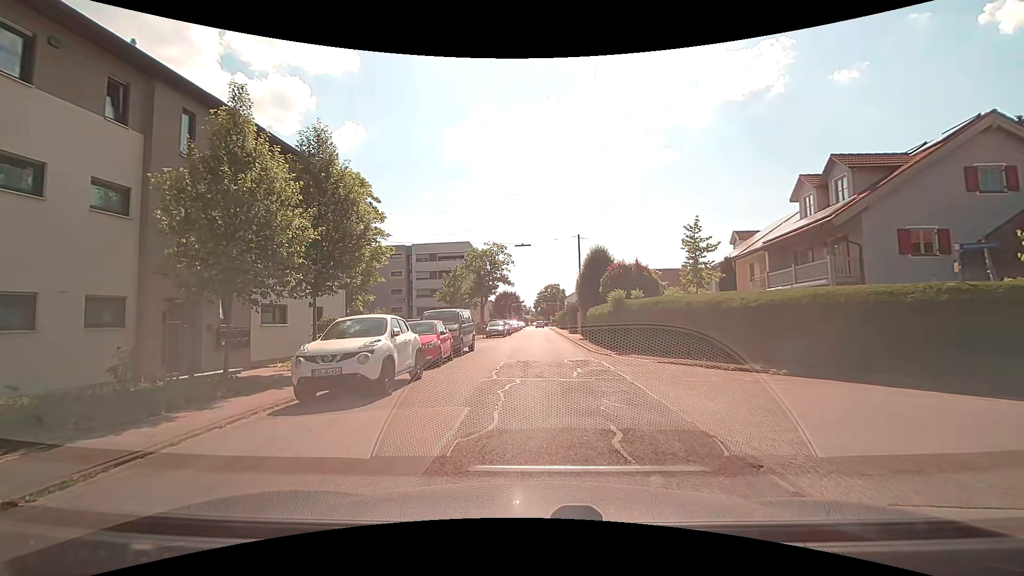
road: unclassified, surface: asphalt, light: Day
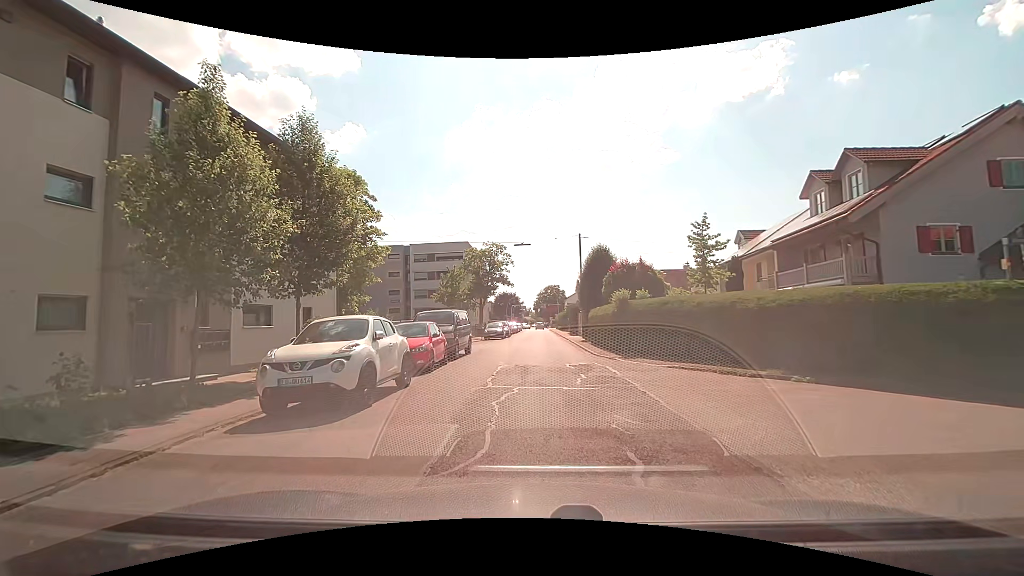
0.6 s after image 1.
(0.0, +1.2) m; -1°
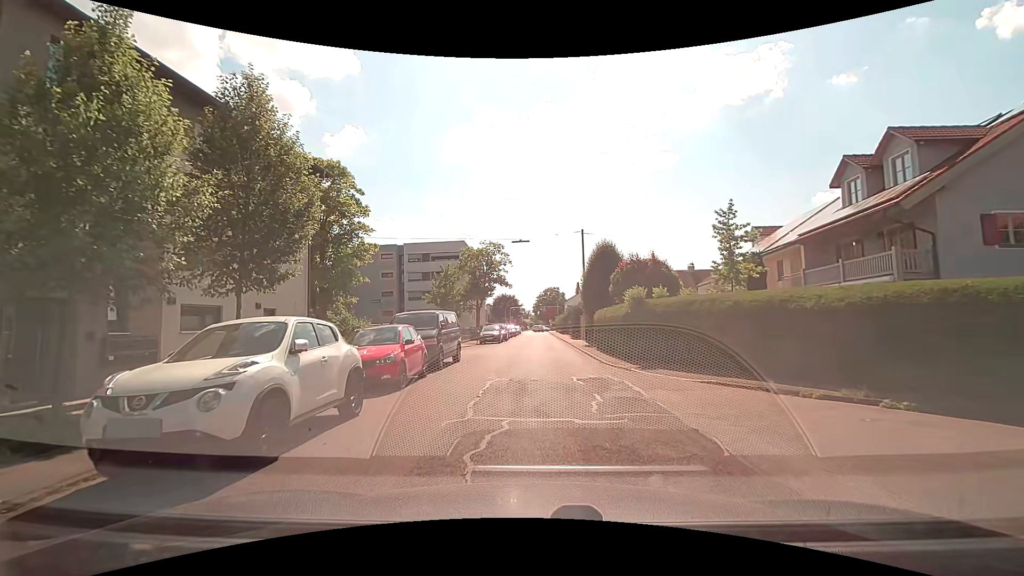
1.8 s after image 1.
(0.0, +3.2) m; 0°
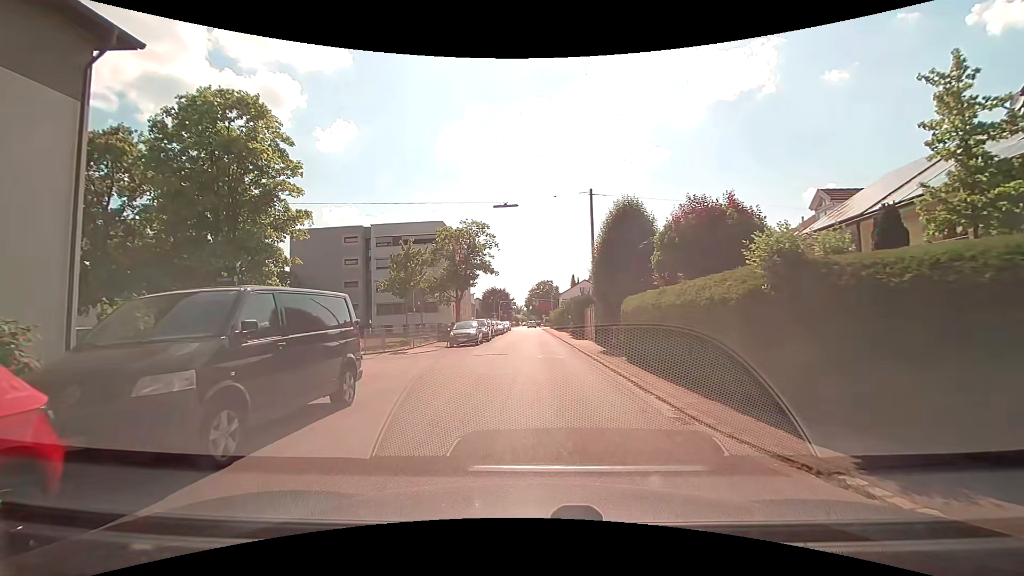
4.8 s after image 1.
(0.0, +10.8) m; +1°
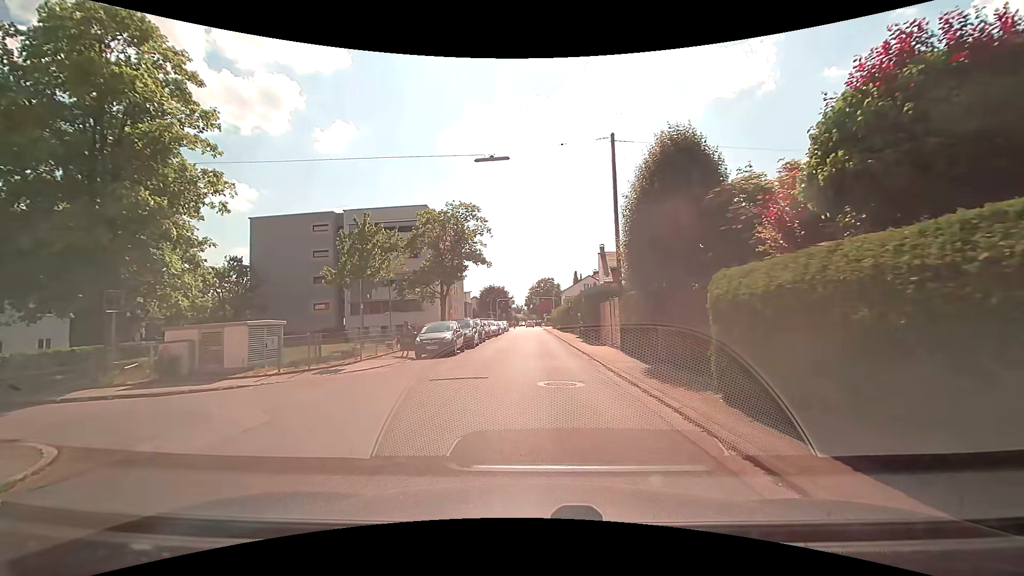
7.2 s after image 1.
(-0.1, +8.3) m; 0°
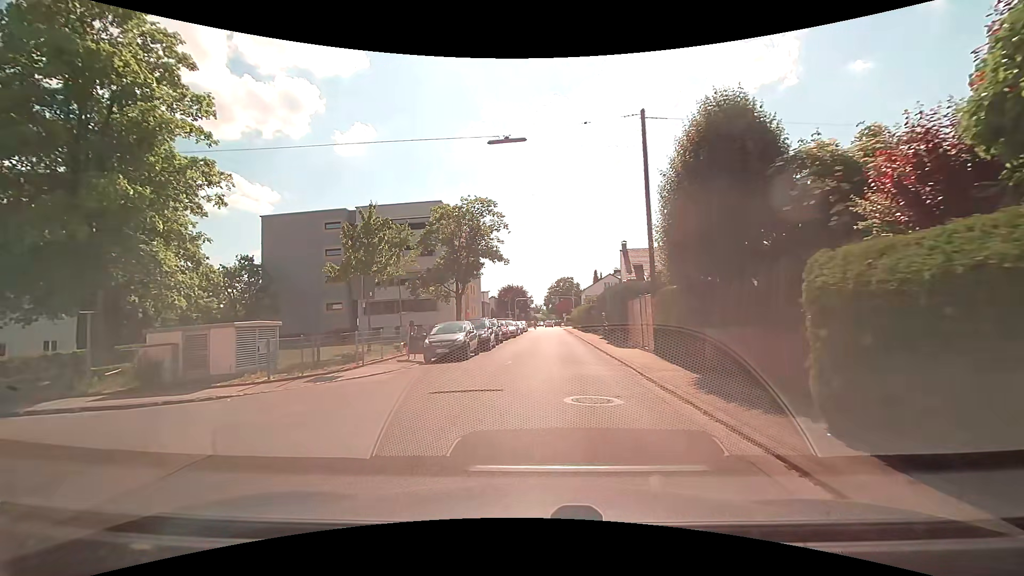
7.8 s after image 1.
(0.0, +2.1) m; -1°
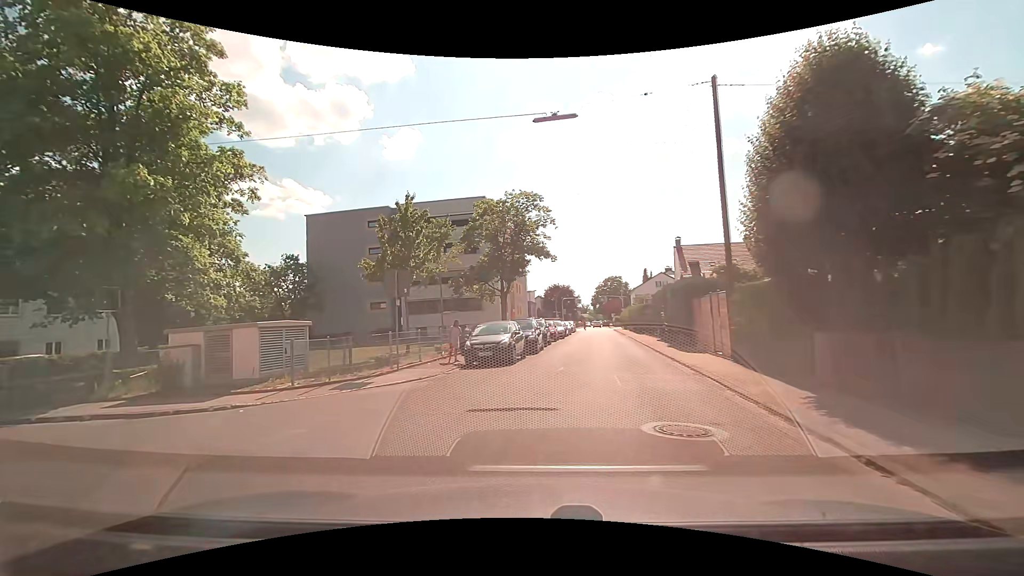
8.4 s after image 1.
(-0.1, +2.0) m; -6°
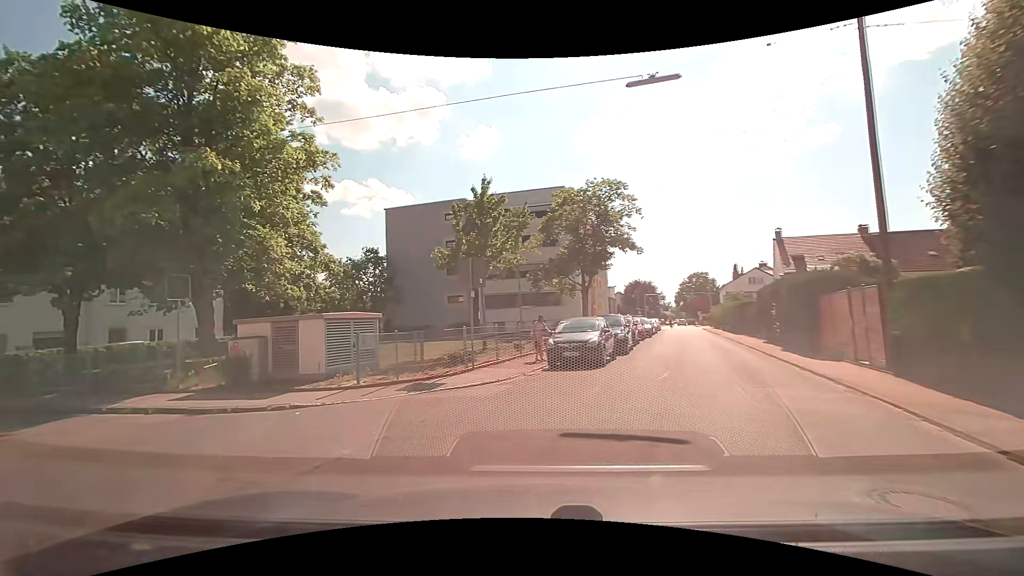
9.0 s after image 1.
(-0.1, +2.0) m; -7°
